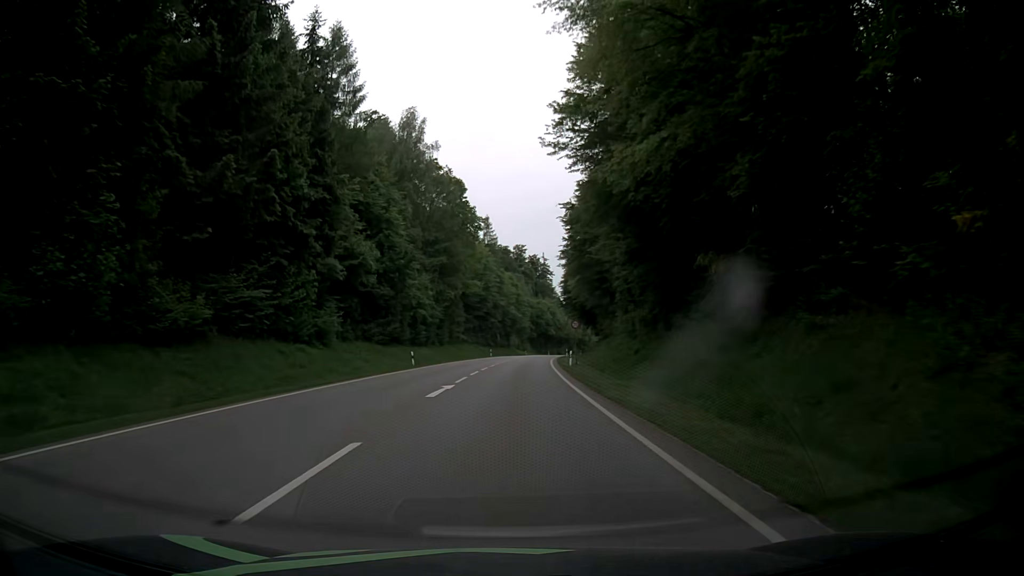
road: secondary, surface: asphalt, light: Day
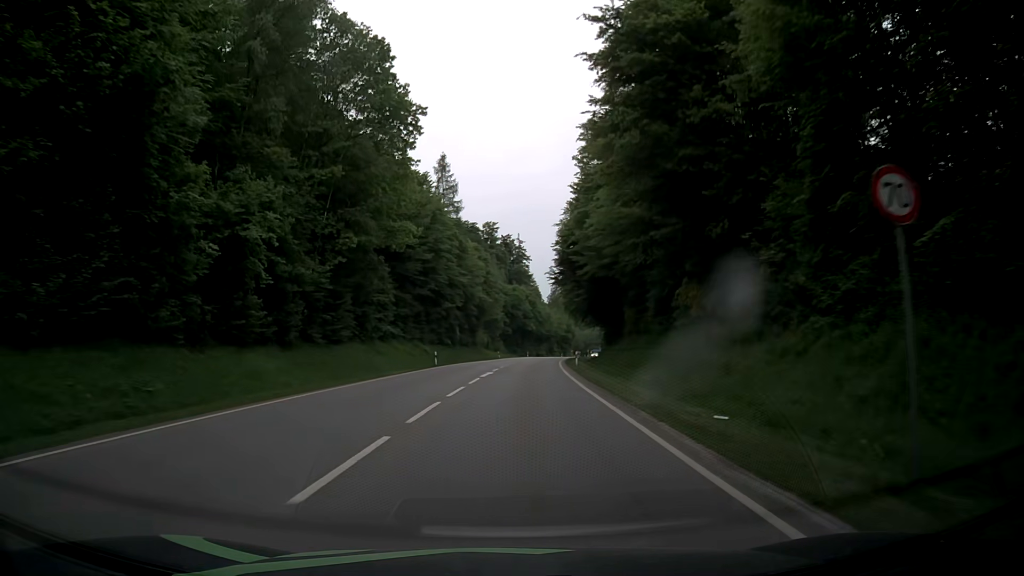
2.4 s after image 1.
(+1.0, +42.1) m; +3°
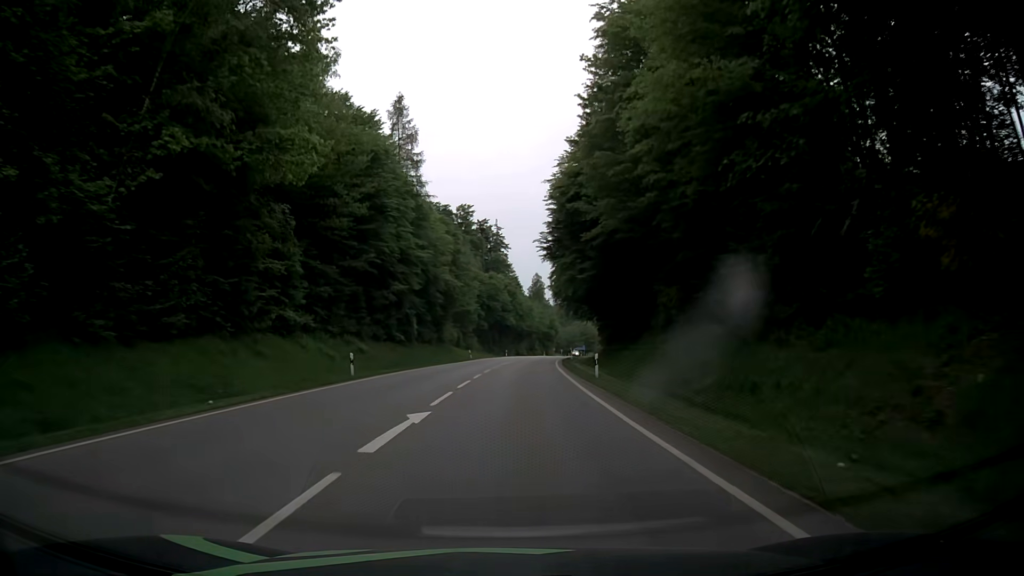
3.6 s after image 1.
(+0.2, +21.0) m; +2°
(0, +10) (0, +20) (+1, +30) (+1, +40) (+2, +50) (+2, +60) (+3, +70) (+4, +80) (+5, +90) (+7, +100) m
